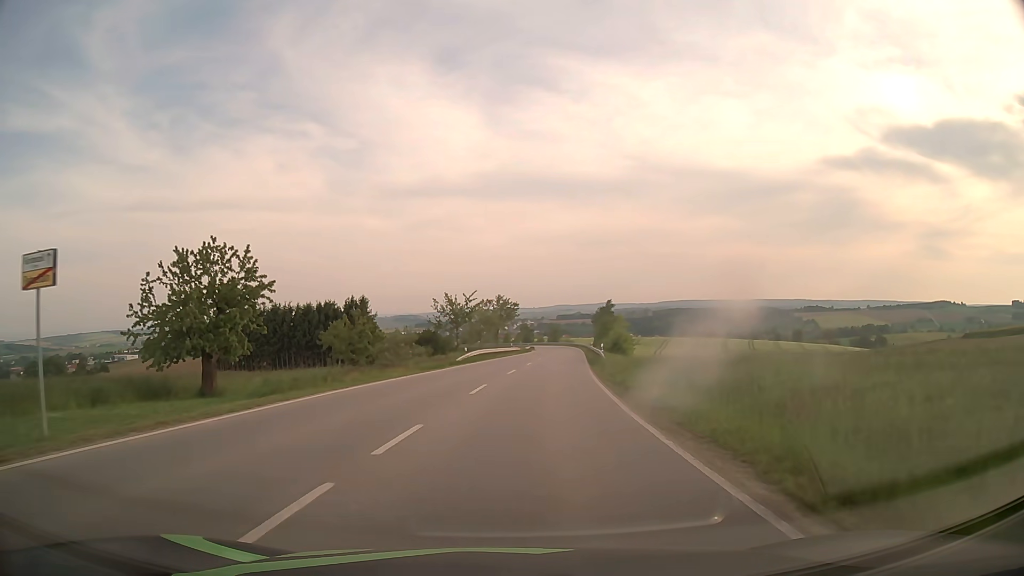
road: secondary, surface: asphalt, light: Day
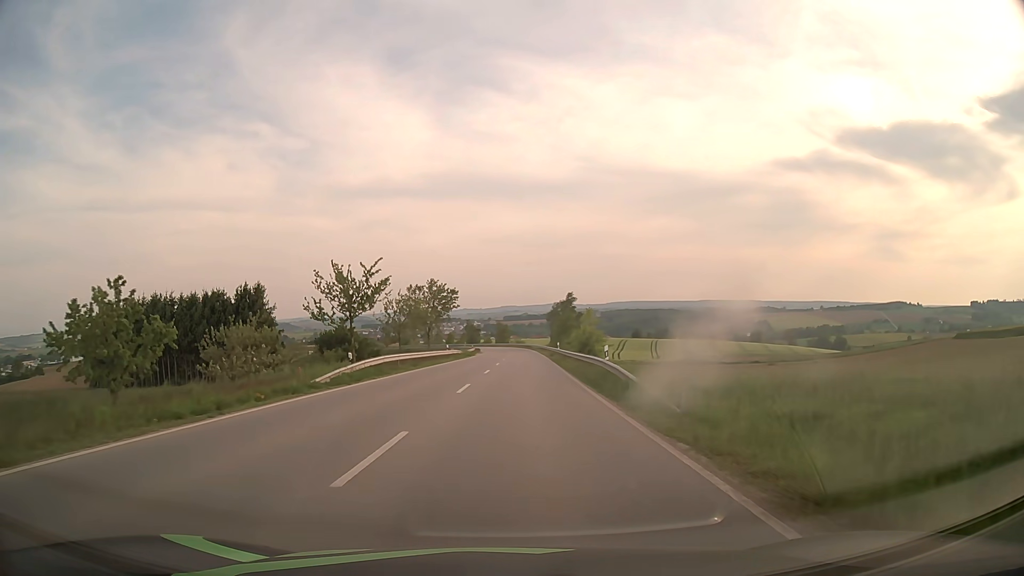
(+1.1, +23.0) m; +5°
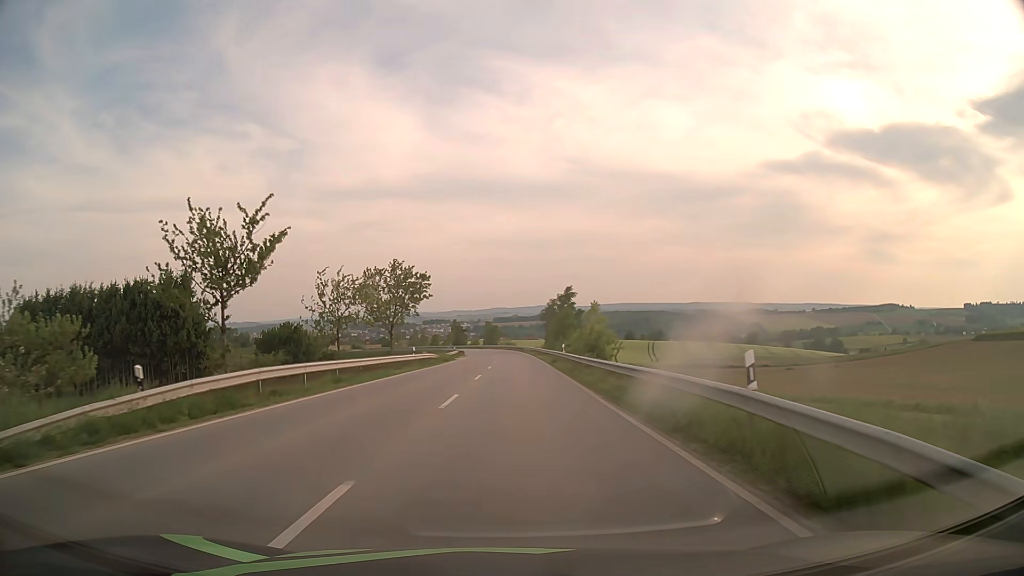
(+0.2, +16.0) m; +1°
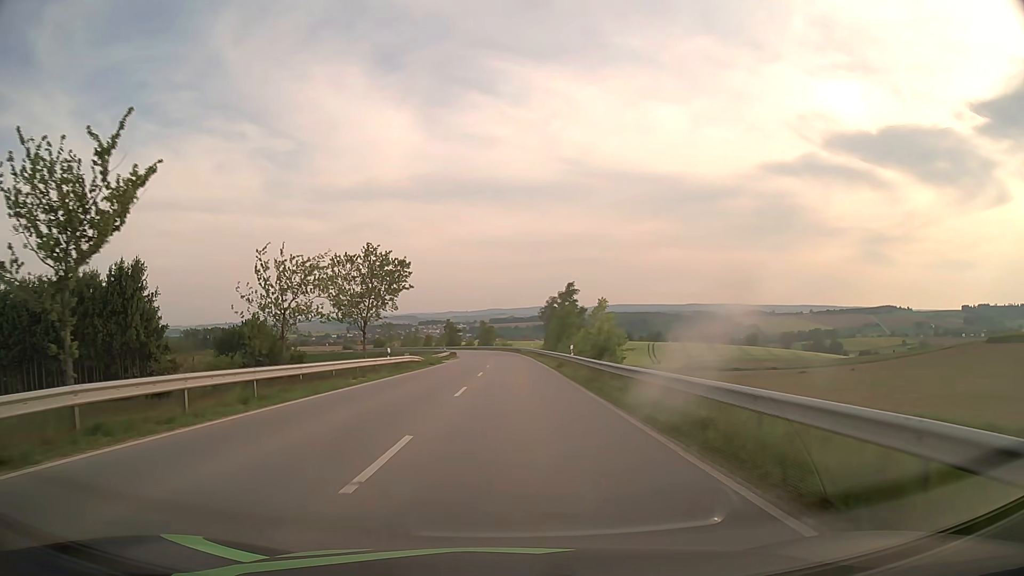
(0.0, +8.4) m; 0°
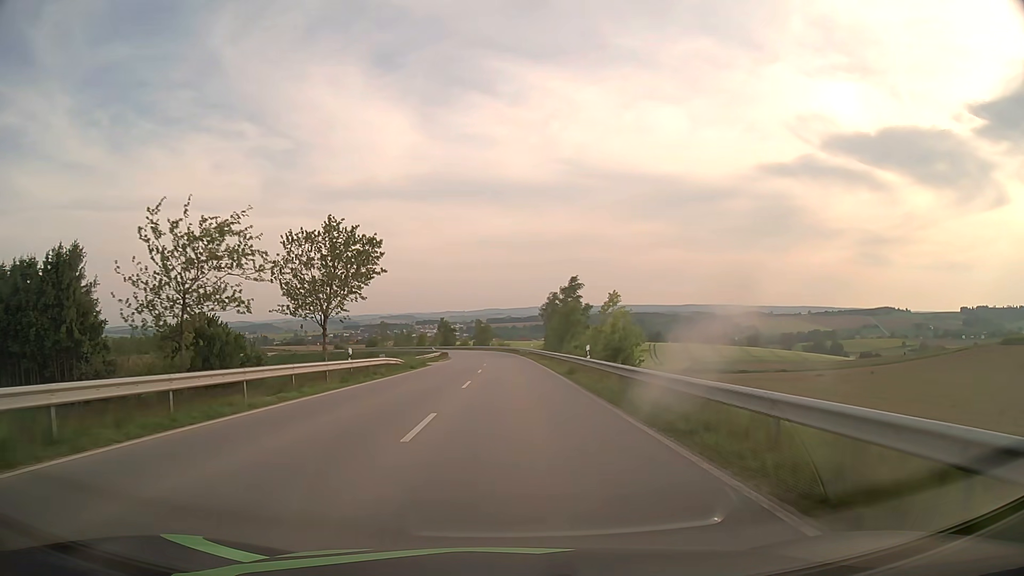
(0.0, +8.8) m; 0°
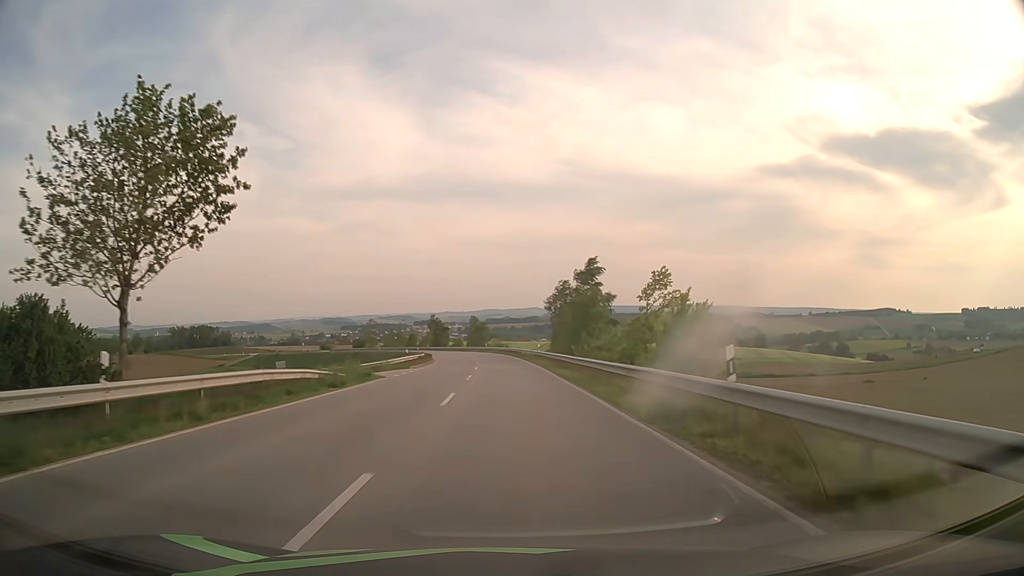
(0.0, +18.6) m; 0°
